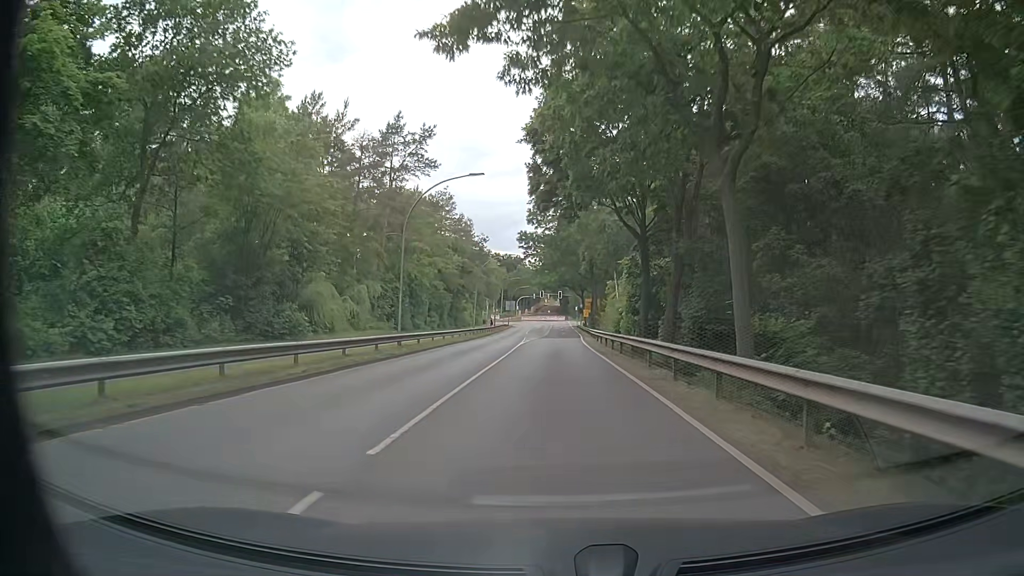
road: unclassified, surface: asphalt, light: Day
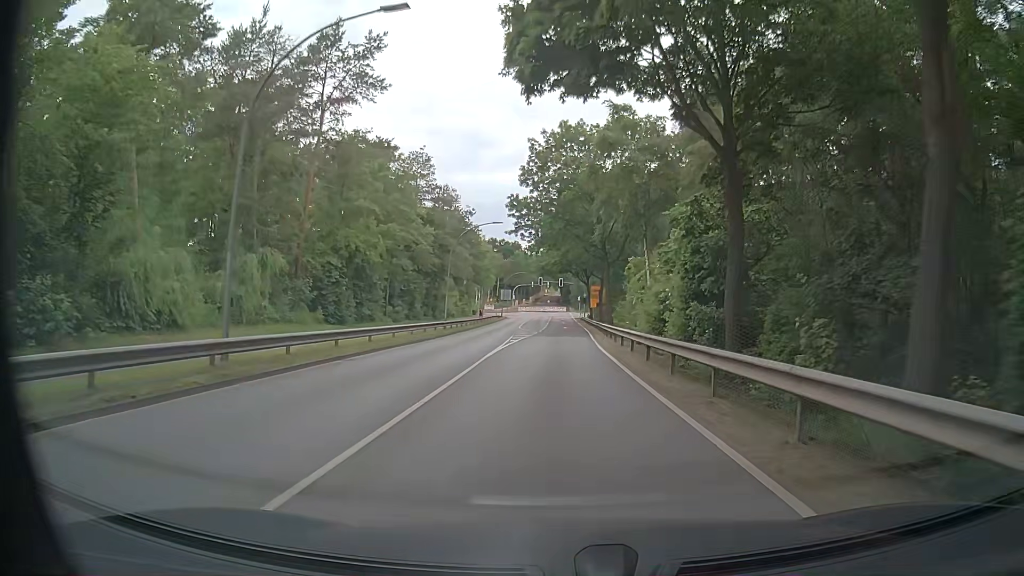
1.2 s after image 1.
(0.0, +16.1) m; 0°
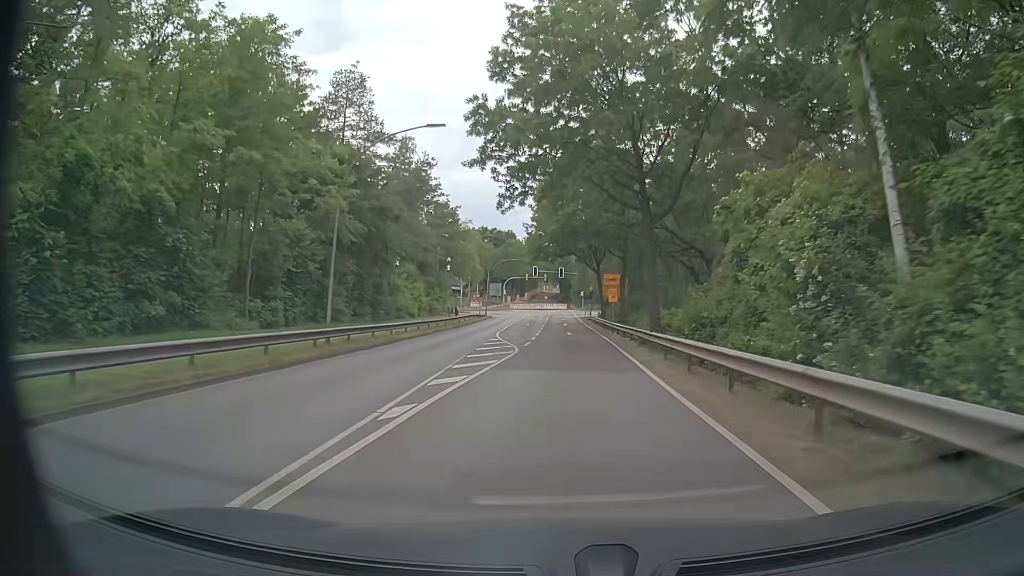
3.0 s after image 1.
(-0.2, +24.2) m; 0°
(0, +10) (0, +20) (0, +30) (0, +40) (+1, +50) (+1, +60) (+1, +70) (+1, +80) (+1, +90) (+3, +100) m
